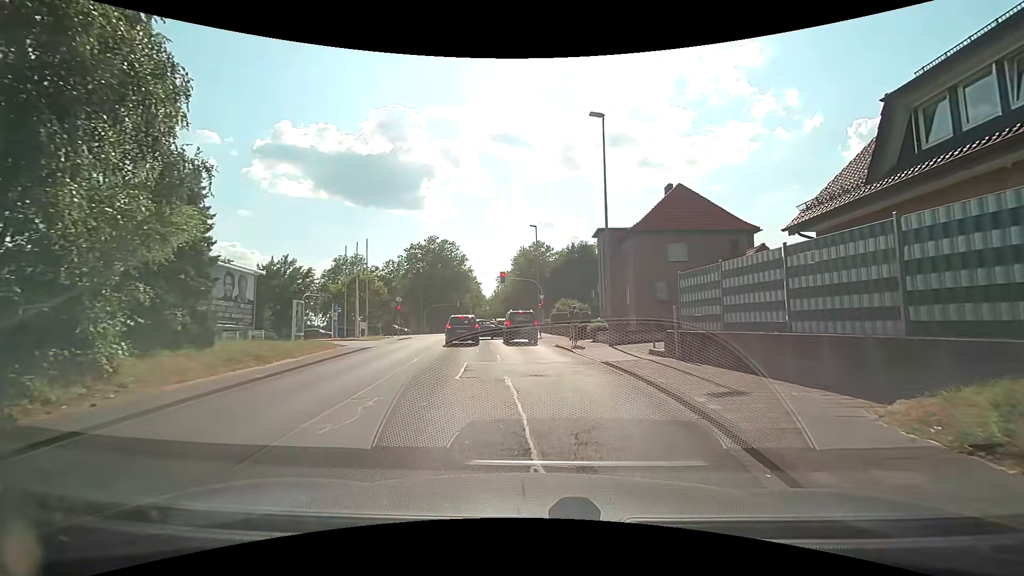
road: unclassified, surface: asphalt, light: Day
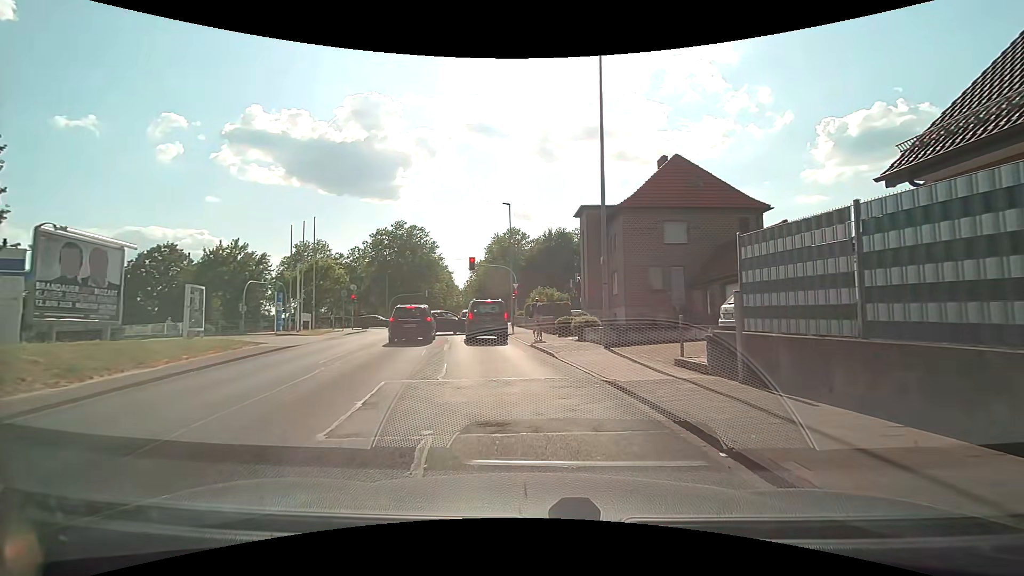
(+0.2, +6.1) m; +4°
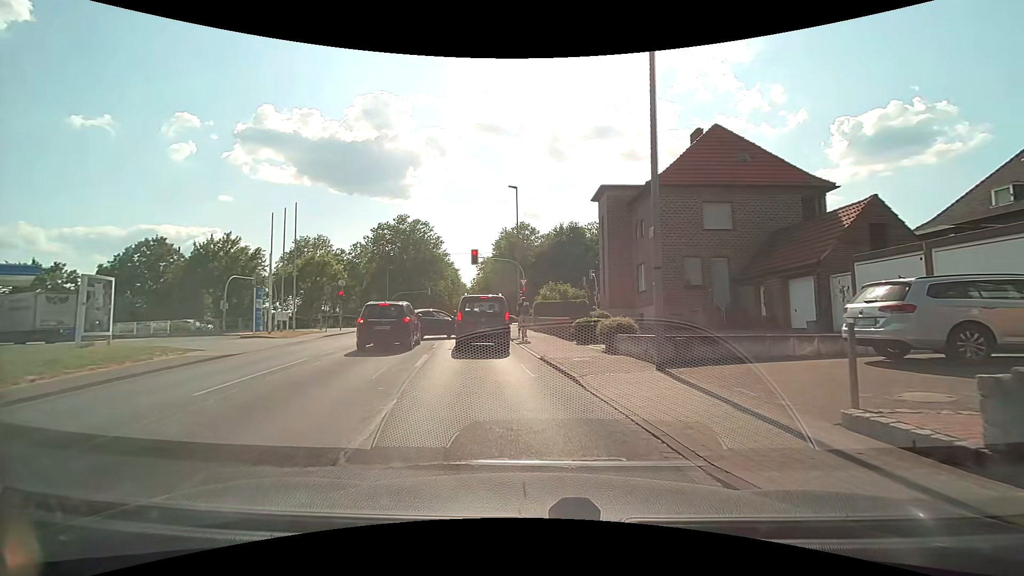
(0.0, +5.4) m; -1°
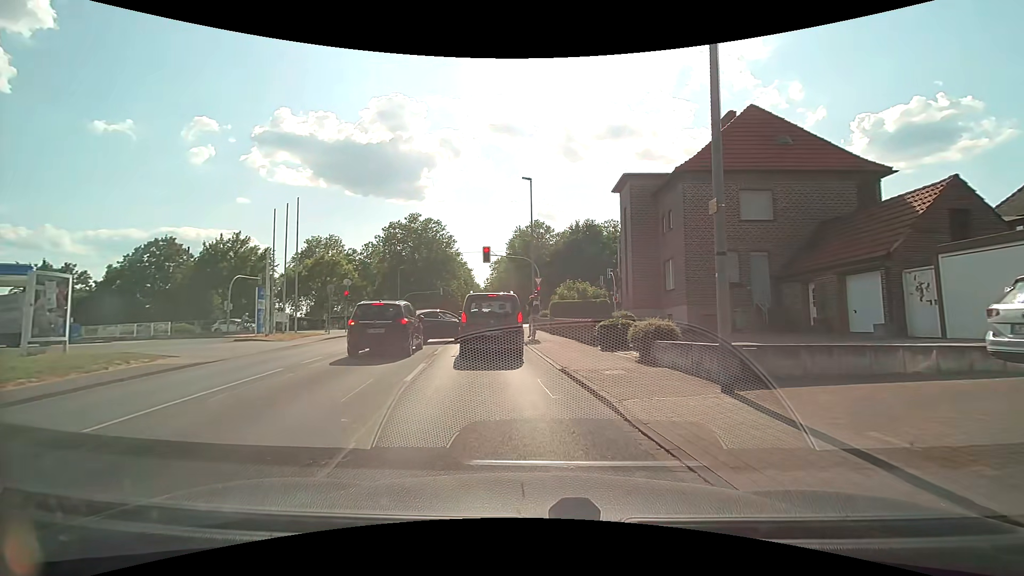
(0.0, +2.4) m; -3°
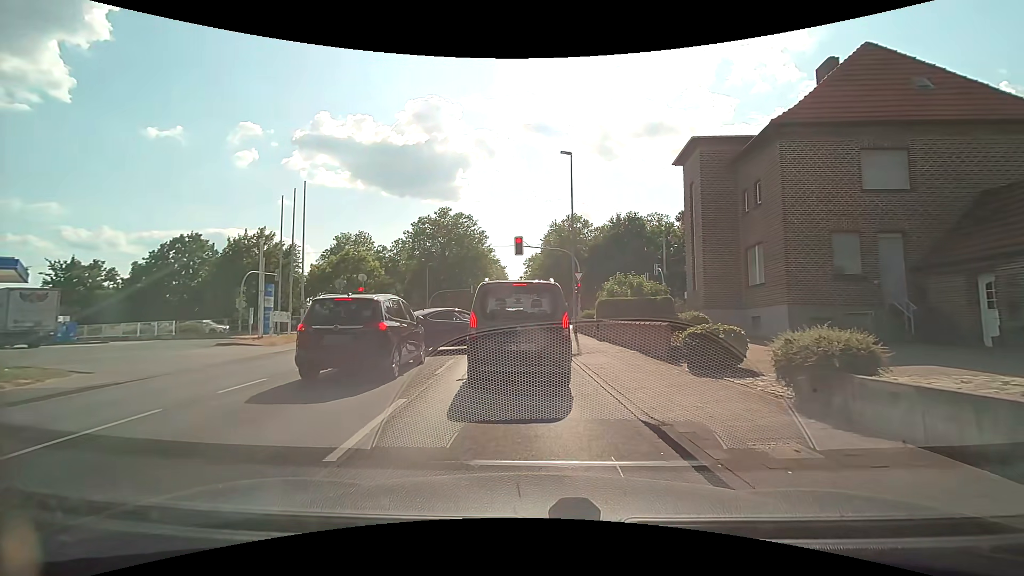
(-0.1, +5.2) m; -3°
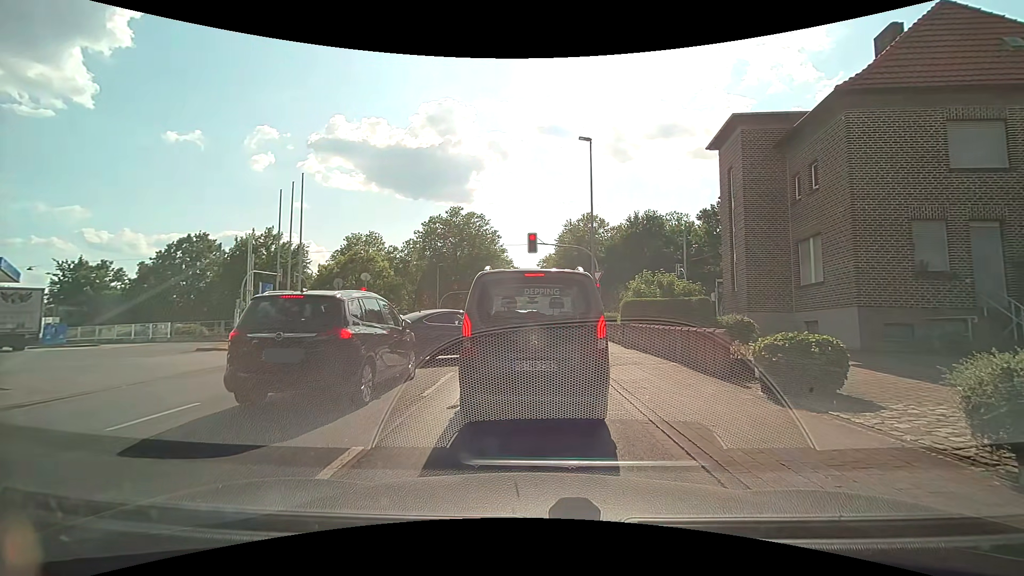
(0.0, +2.5) m; -2°
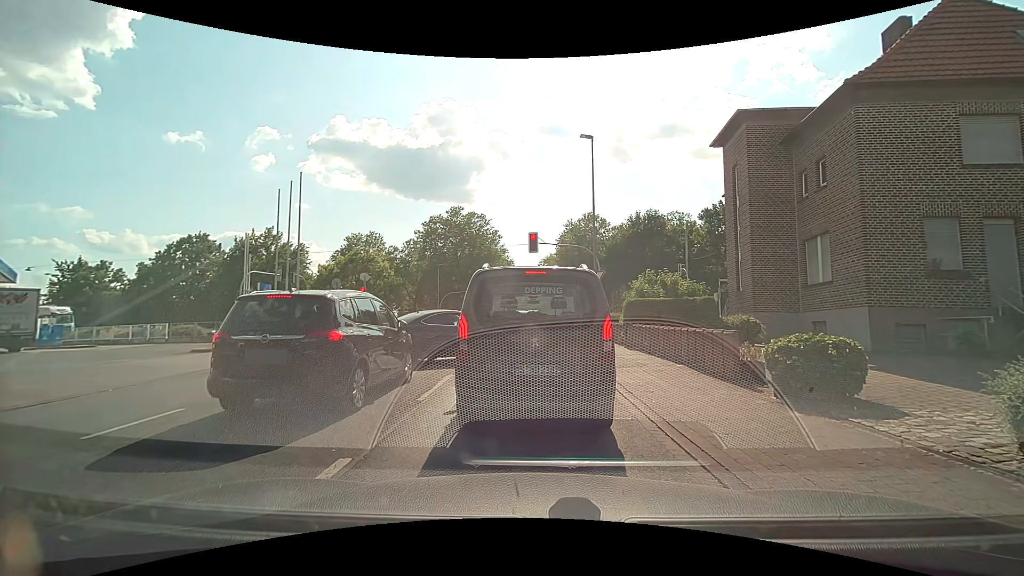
(0.0, +0.4) m; 0°
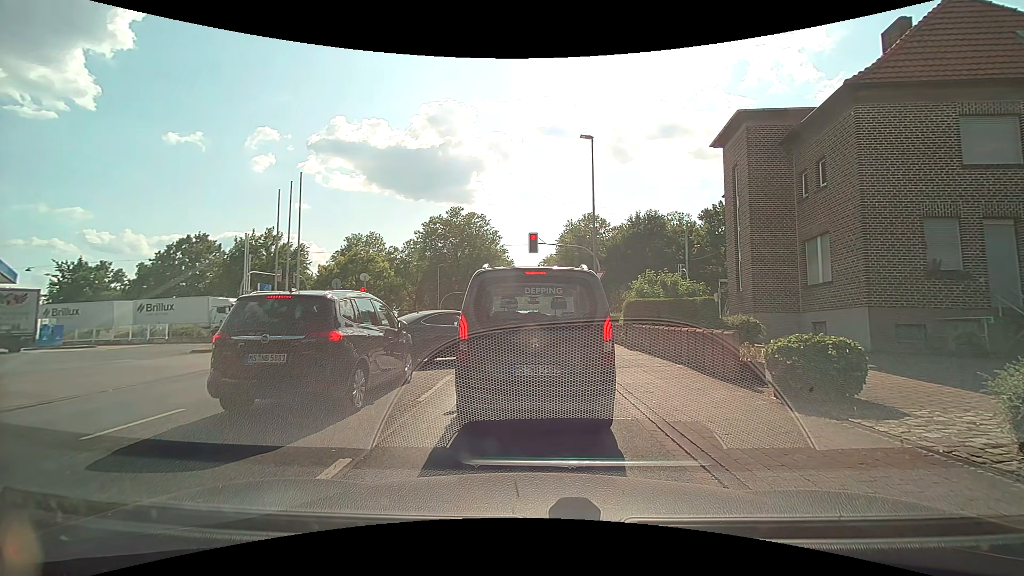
(0.0, +0.1) m; 0°
(0, +10) (0, +20) (0, +30) (+2, +40) (+11, +45) (+21, +45) (+31, +44) (+41, +43) (+51, +43) (+61, +43) m
